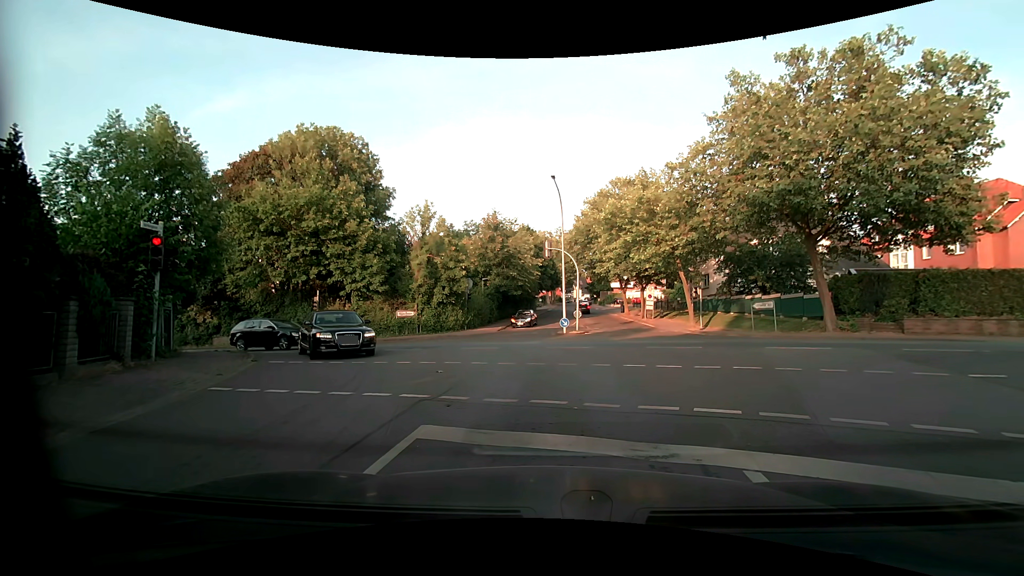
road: residential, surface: asphalt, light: Day
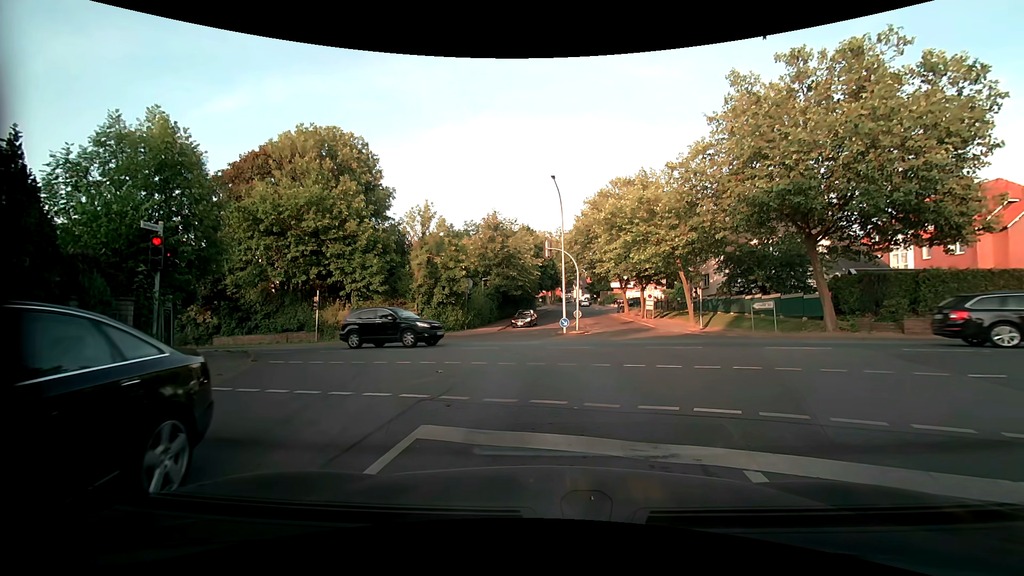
(0.0, 0.0) m; 0°
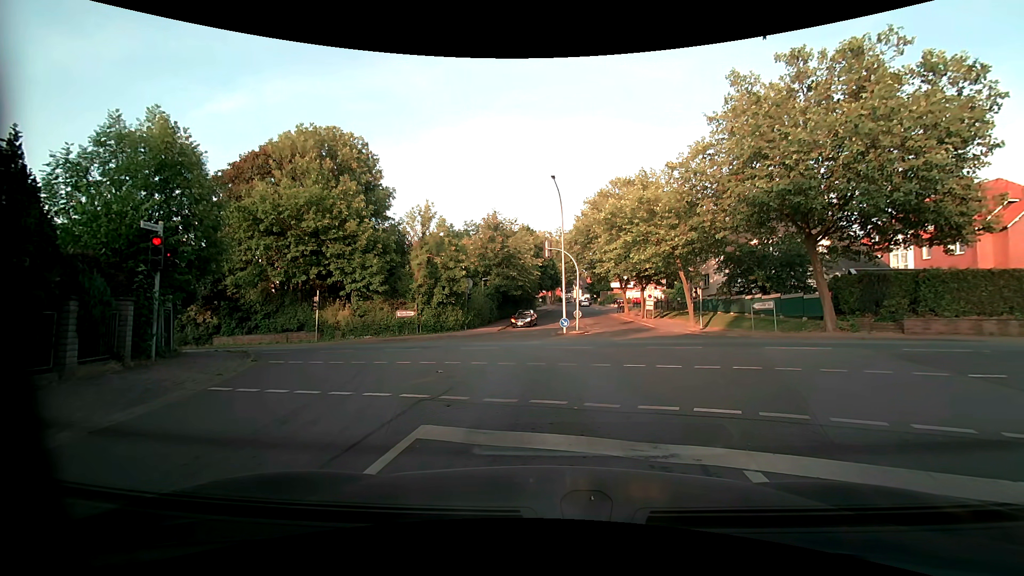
(0.0, 0.0) m; 0°
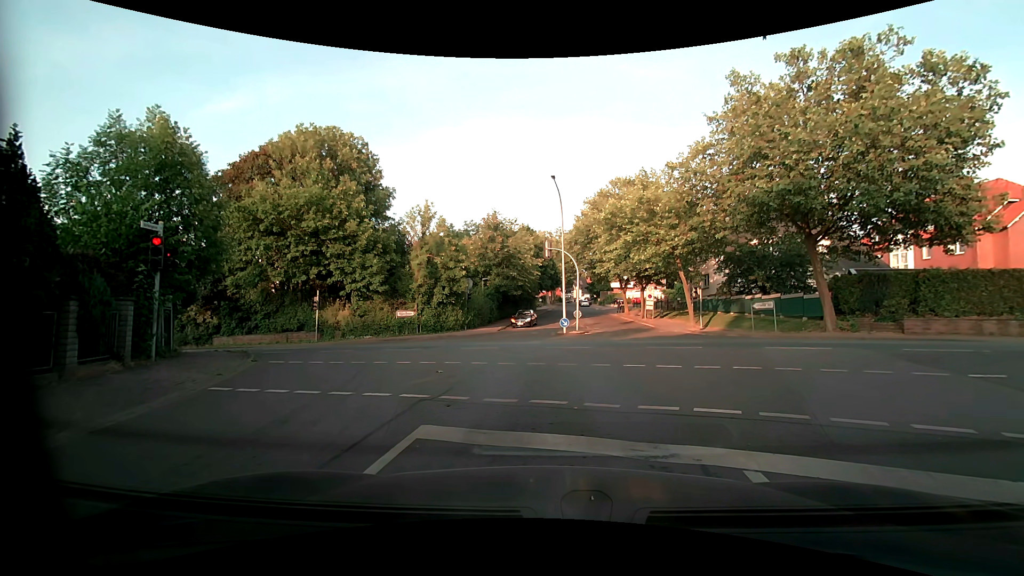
(0.0, 0.0) m; 0°
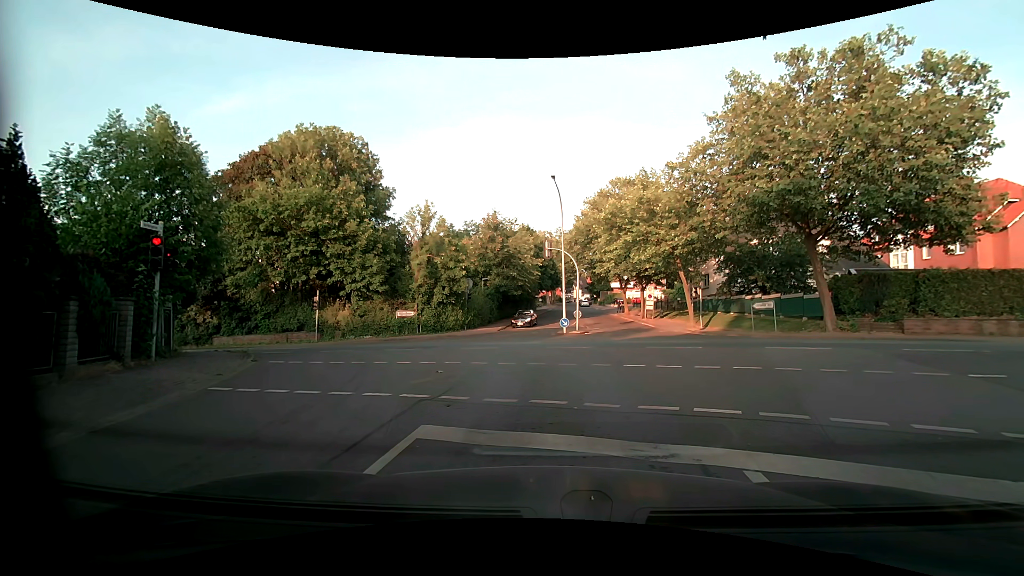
(0.0, 0.0) m; 0°
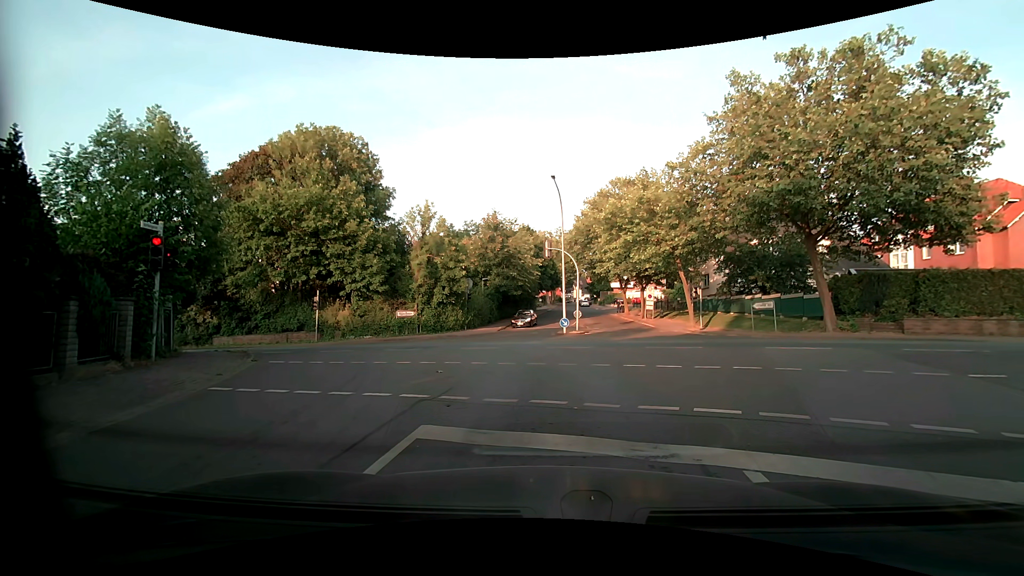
(0.0, 0.0) m; 0°
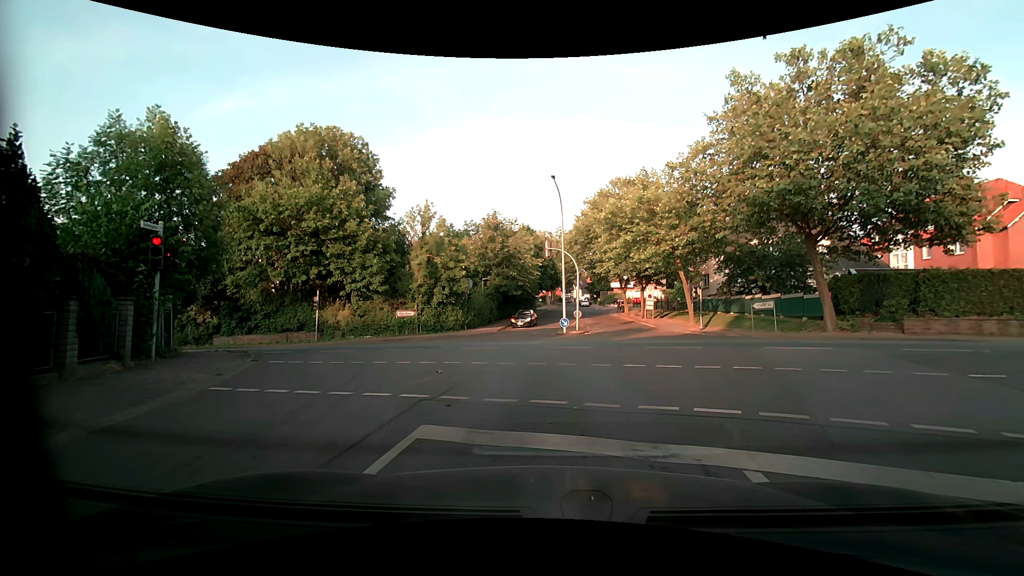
(0.0, 0.0) m; 0°
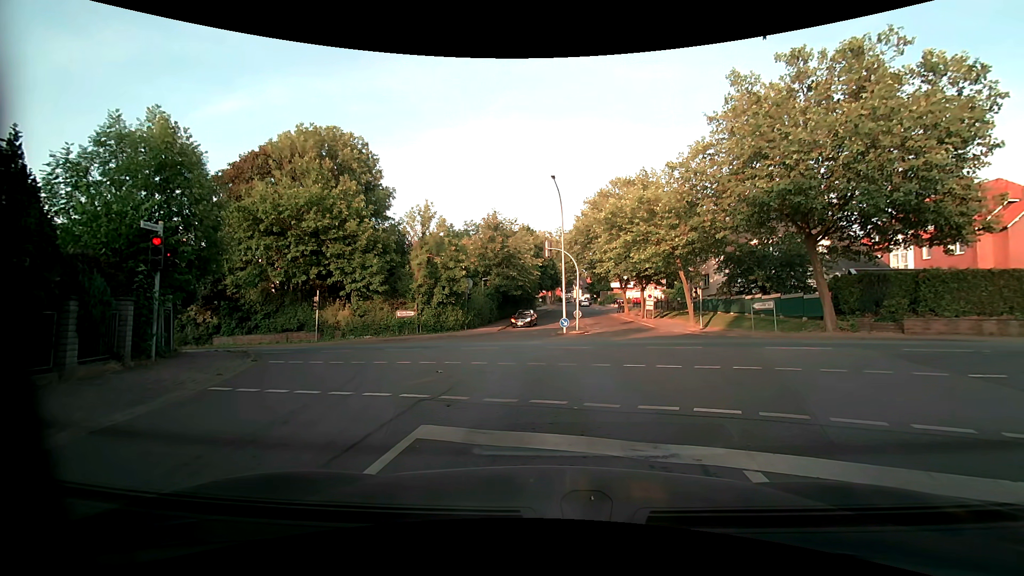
(0.0, 0.0) m; 0°
